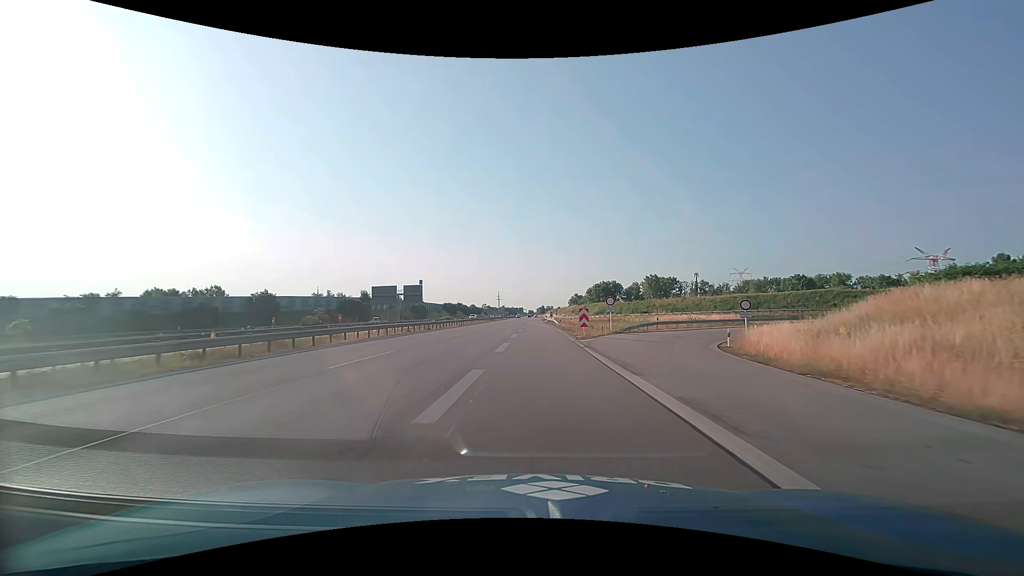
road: motorway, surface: asphalt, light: Day
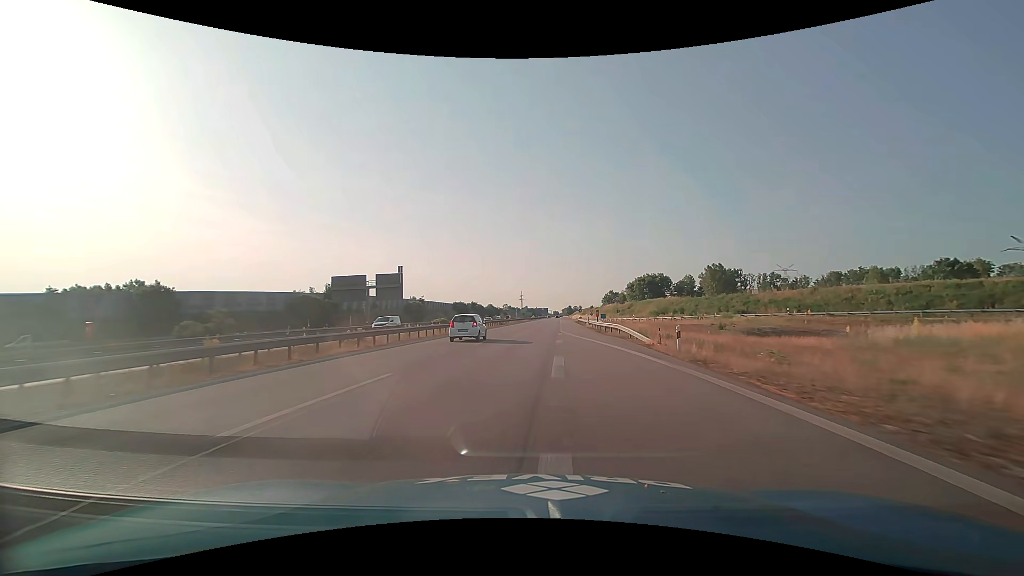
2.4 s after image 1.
(-1.0, +43.7) m; -3°
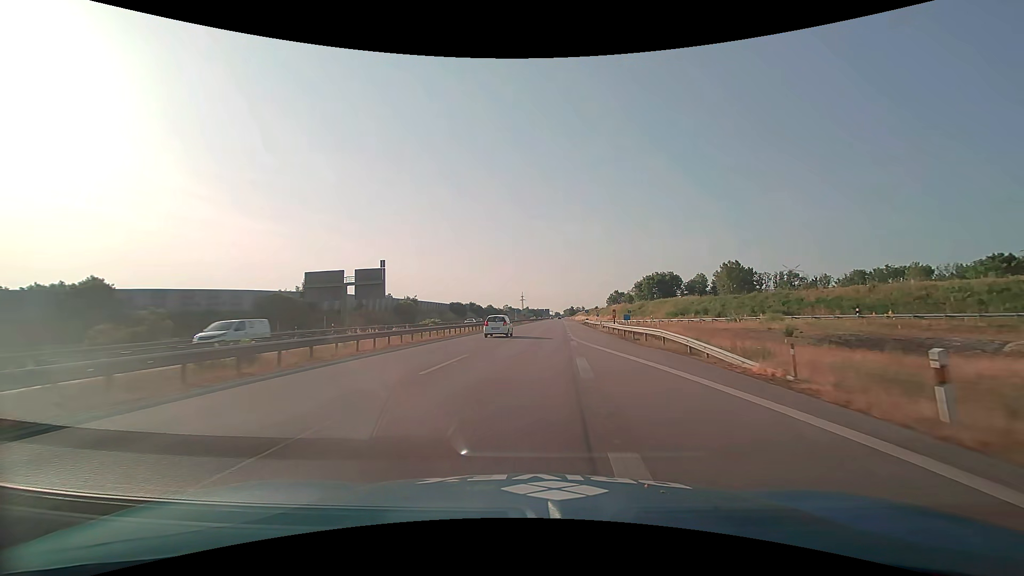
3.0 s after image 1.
(0.0, +12.0) m; 0°
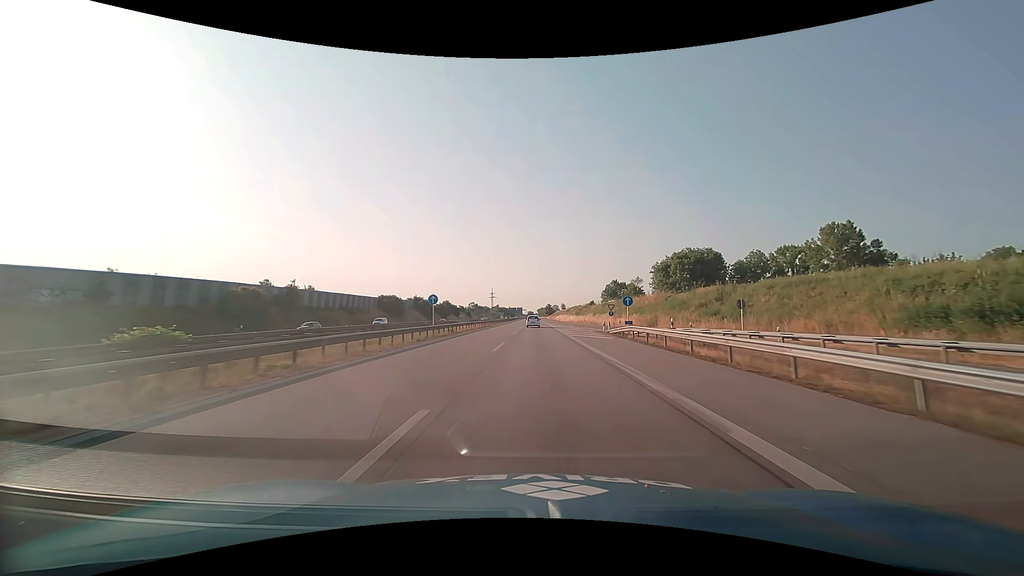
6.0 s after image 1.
(+1.6, +65.4) m; +3°
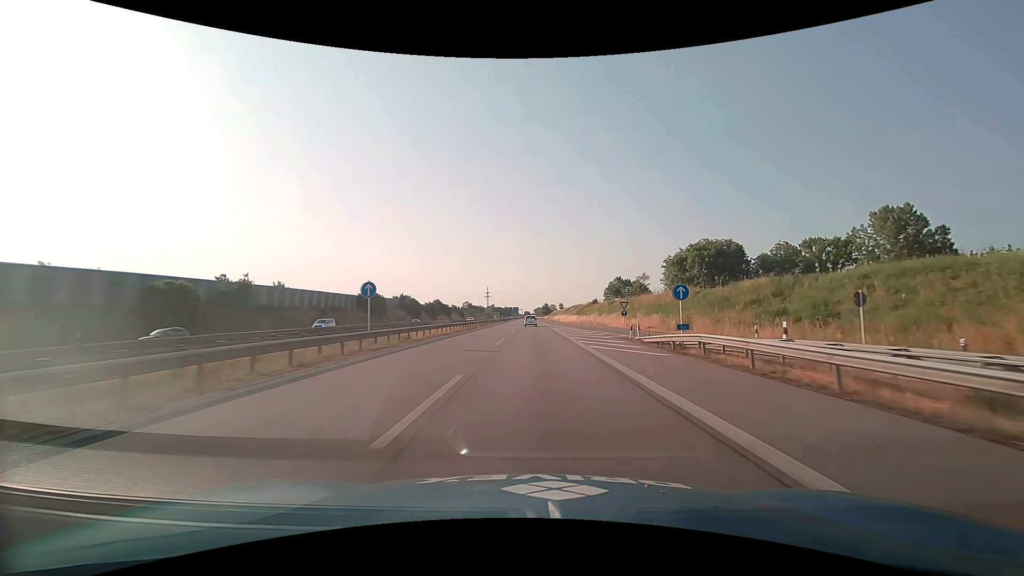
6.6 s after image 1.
(0.0, +14.1) m; 0°
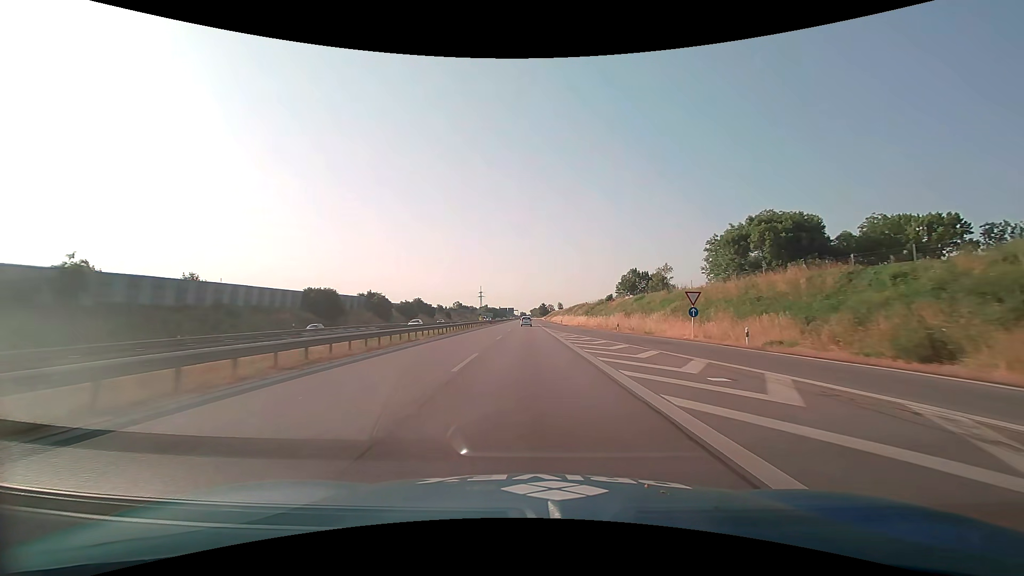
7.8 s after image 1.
(+0.1, +29.1) m; 0°
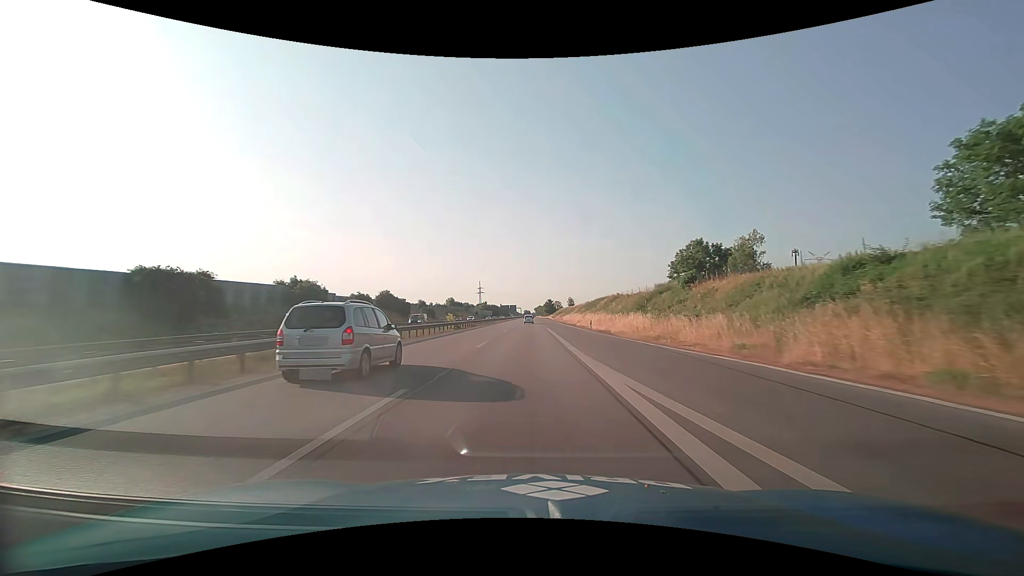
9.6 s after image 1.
(0.0, +45.7) m; 0°
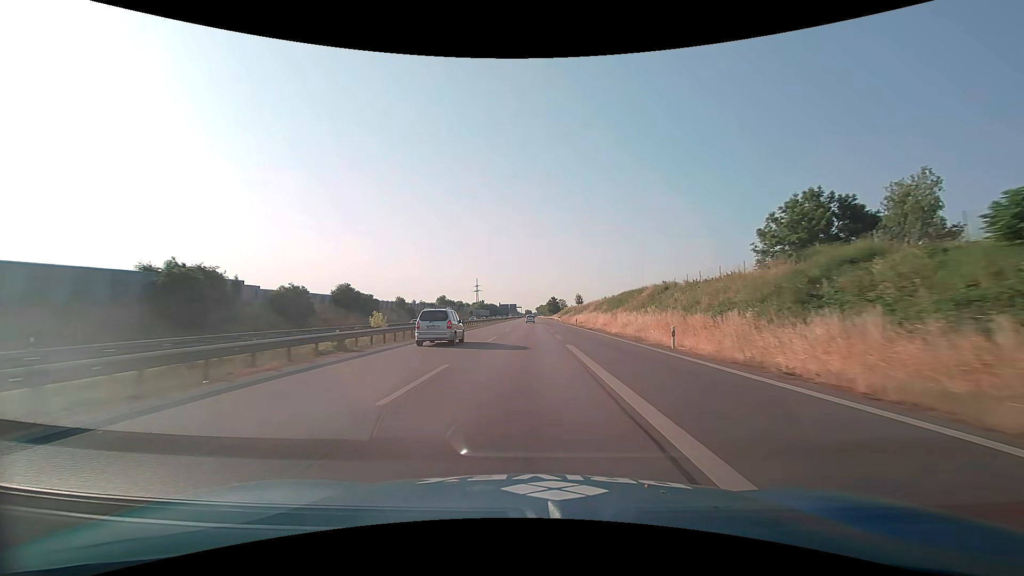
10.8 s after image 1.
(-0.1, +31.7) m; 0°
(0, +10) (0, +20) (0, +30) (0, +40) (0, +50) (0, +60) (0, +70) (0, +80) (0, +90) (0, +100) m
